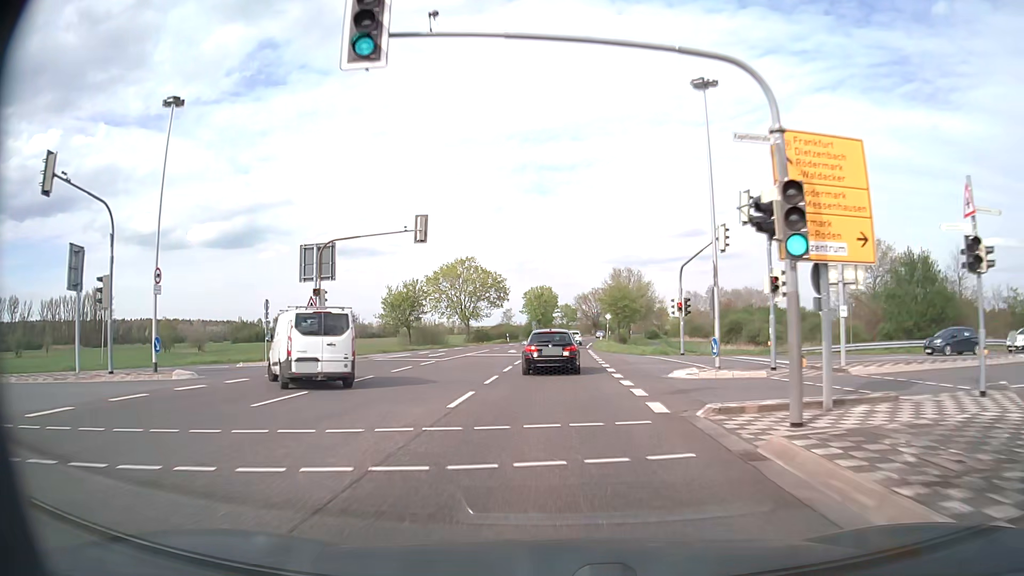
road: primary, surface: asphalt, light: Day
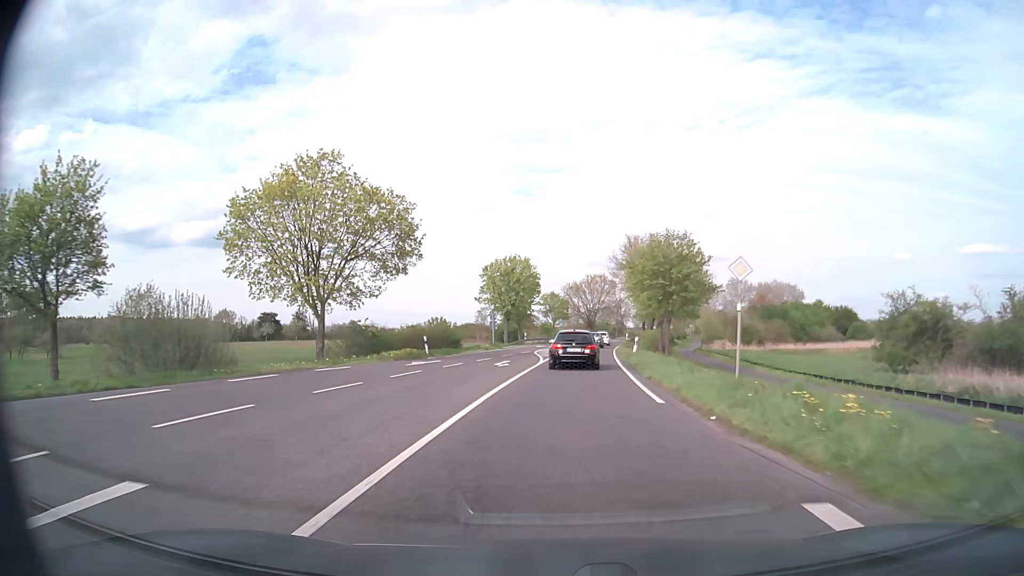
(+0.3, +47.4) m; +1°
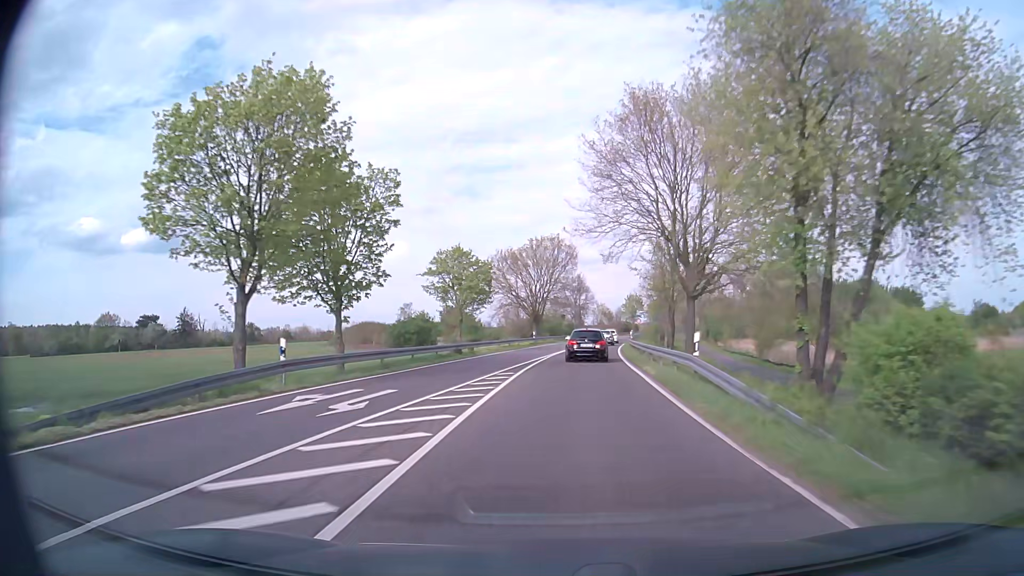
(+2.4, +51.7) m; +5°
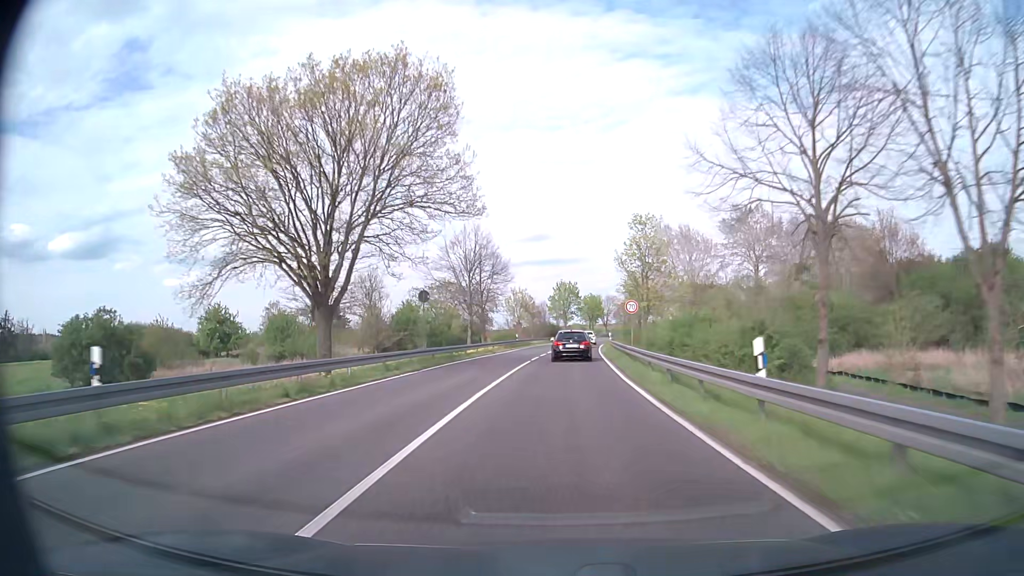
(+3.0, +55.7) m; +7°
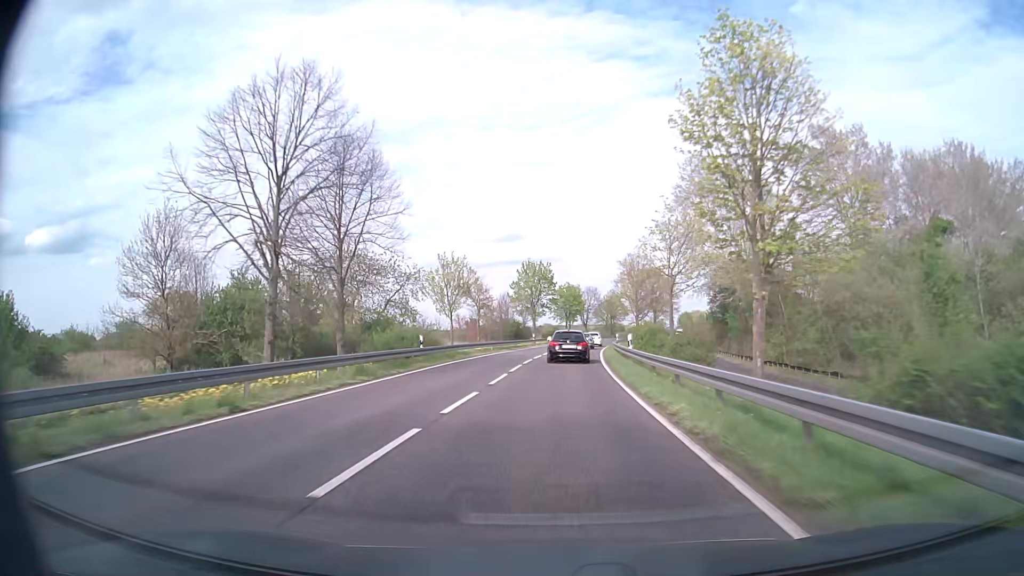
(+0.9, +34.8) m; +2°
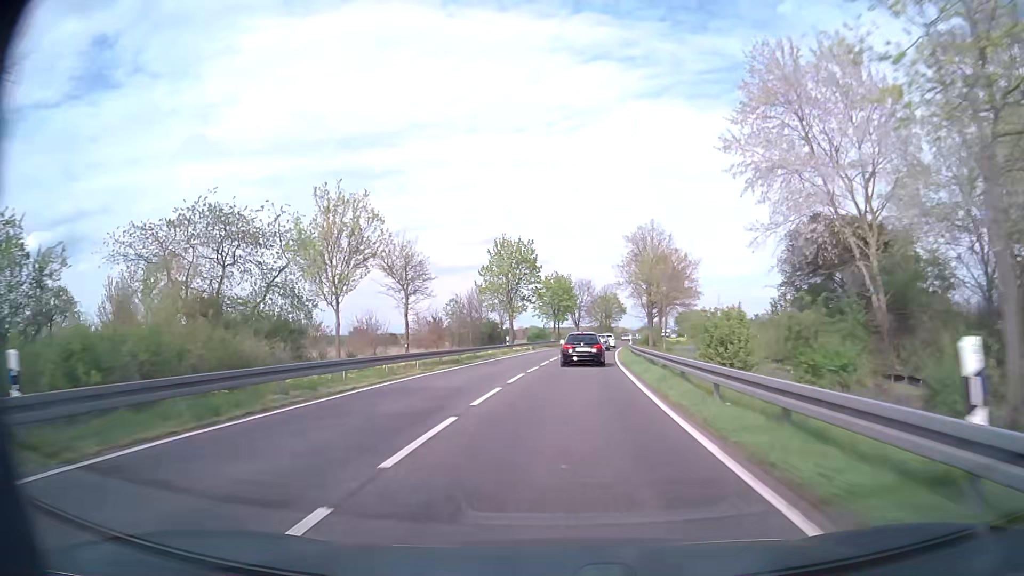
(+0.2, +22.9) m; +1°
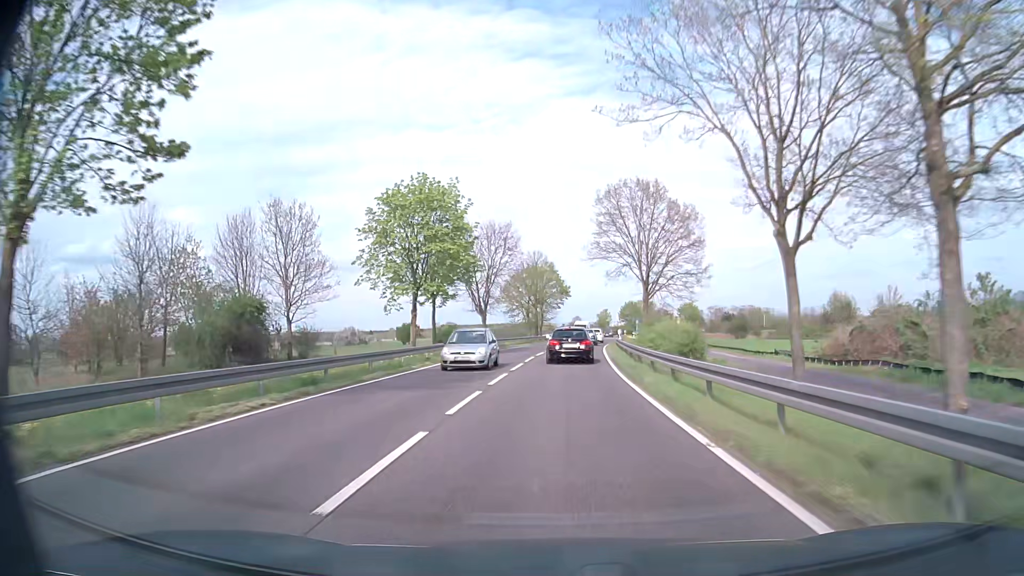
(+3.0, +55.8) m; +6°
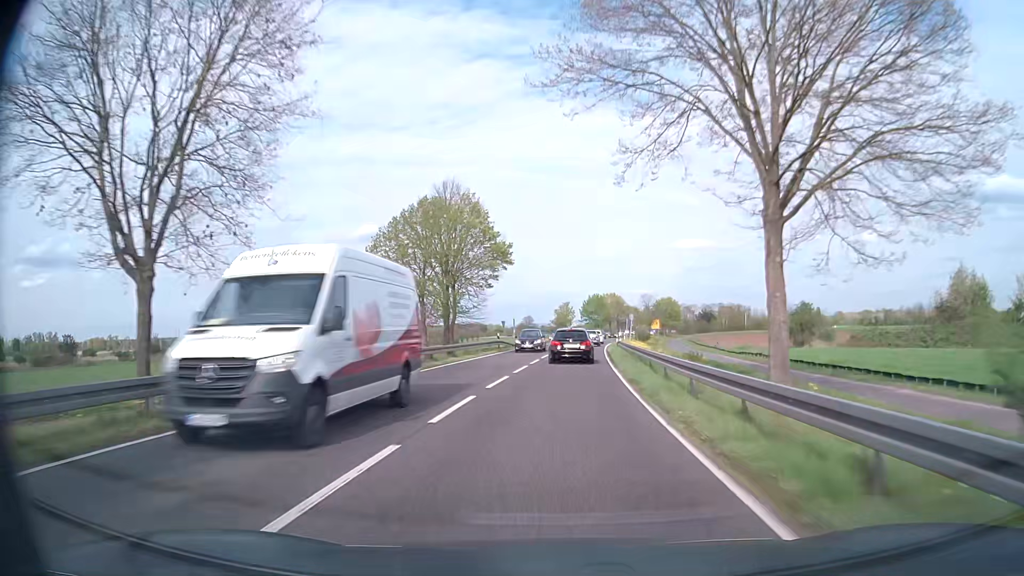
(+1.6, +43.5) m; +4°
(0, +10) (0, +20) (+1, +30) (+1, +40) (+2, +50) (+3, +60) (+4, +70) (+5, +80) (+7, +90) (+8, +100) m
